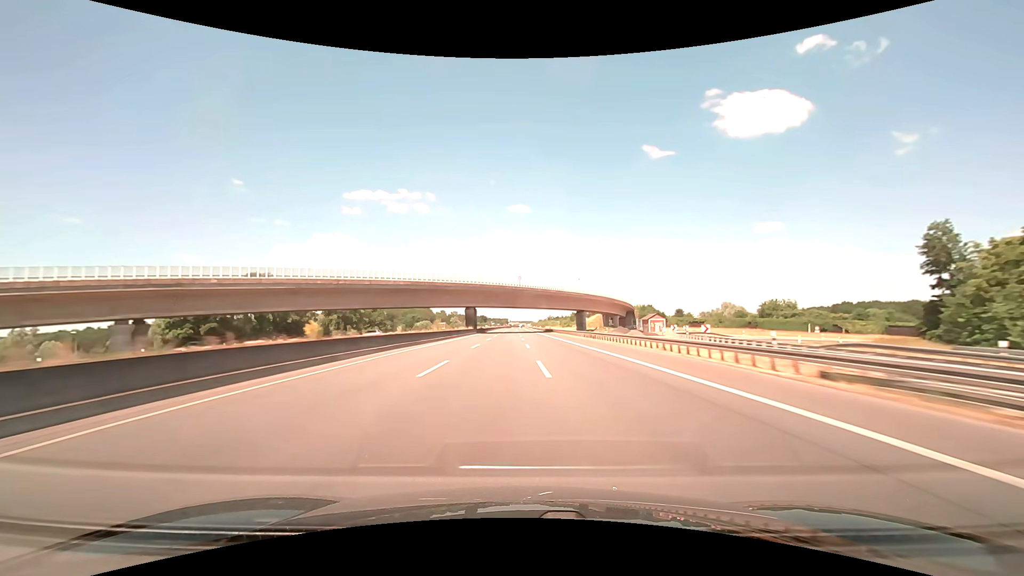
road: motorway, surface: asphalt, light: Day
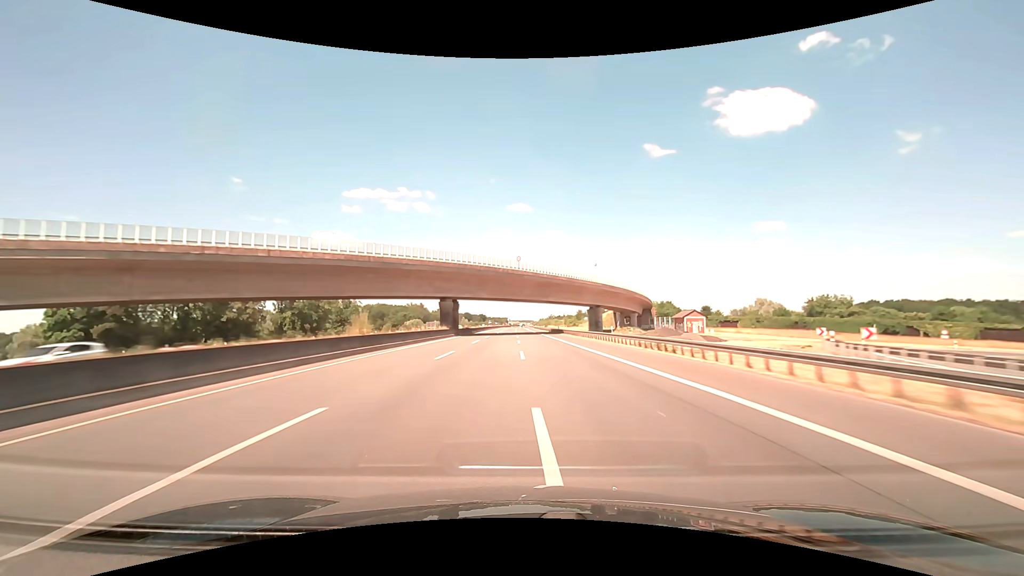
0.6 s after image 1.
(0.0, +28.6) m; 0°
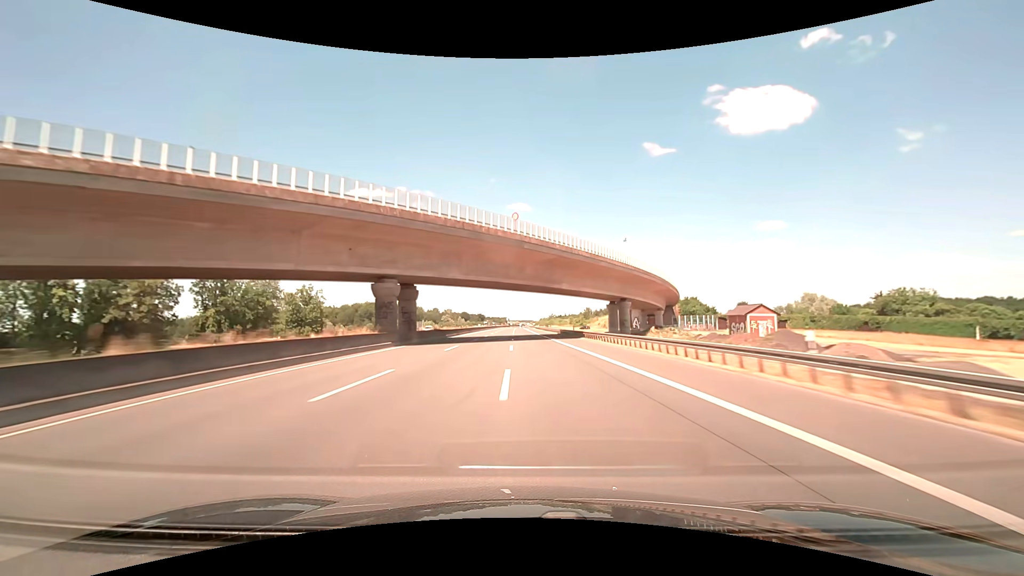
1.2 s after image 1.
(0.0, +28.6) m; 0°
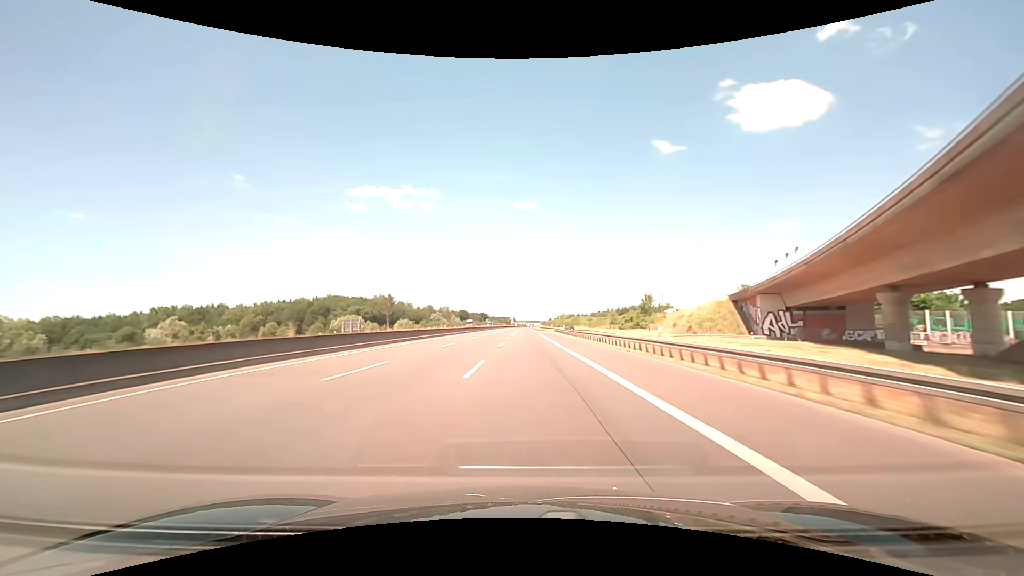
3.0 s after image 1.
(-0.3, +85.7) m; -1°
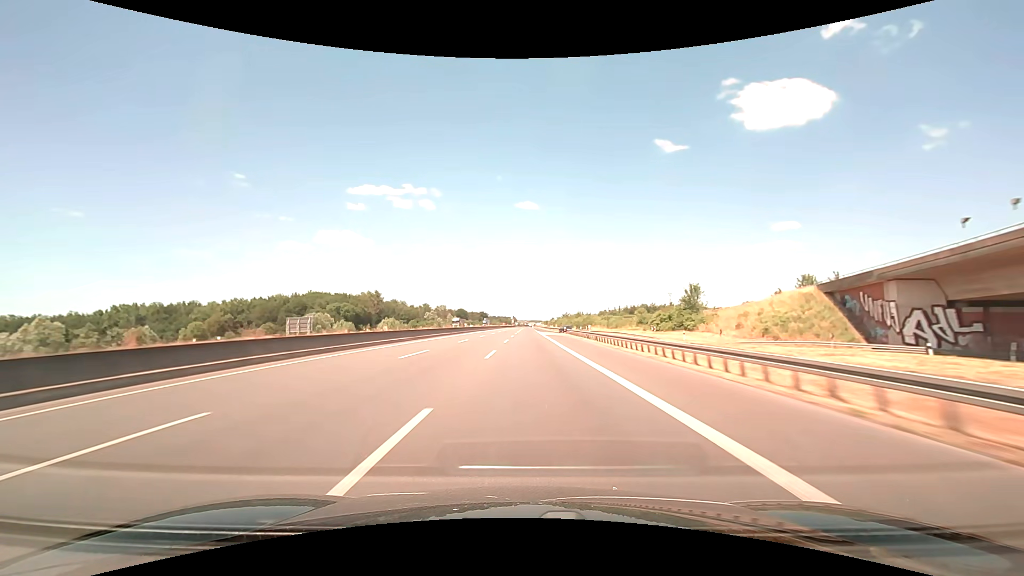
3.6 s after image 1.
(0.0, +28.6) m; 0°
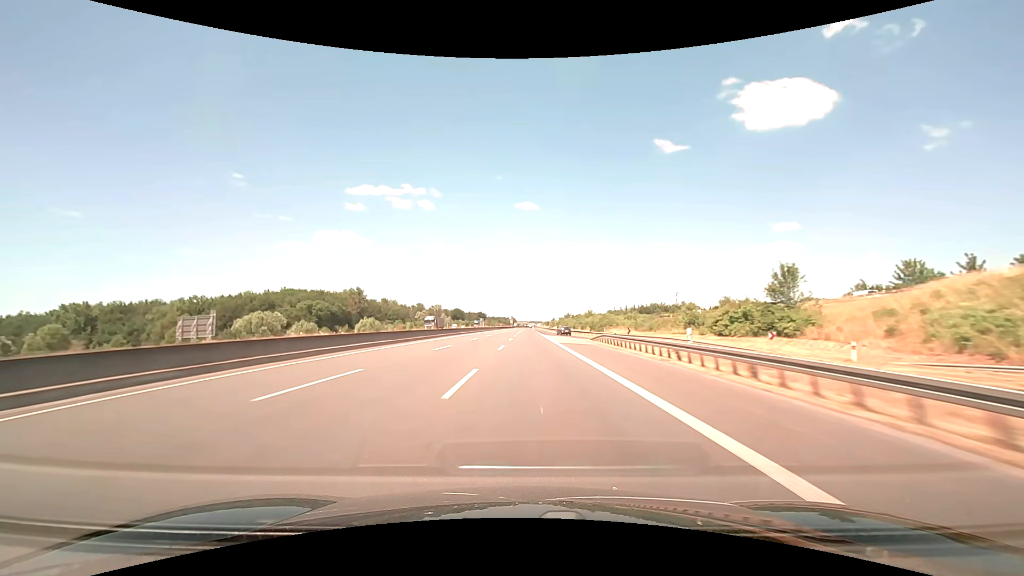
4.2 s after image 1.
(0.0, +28.6) m; 0°
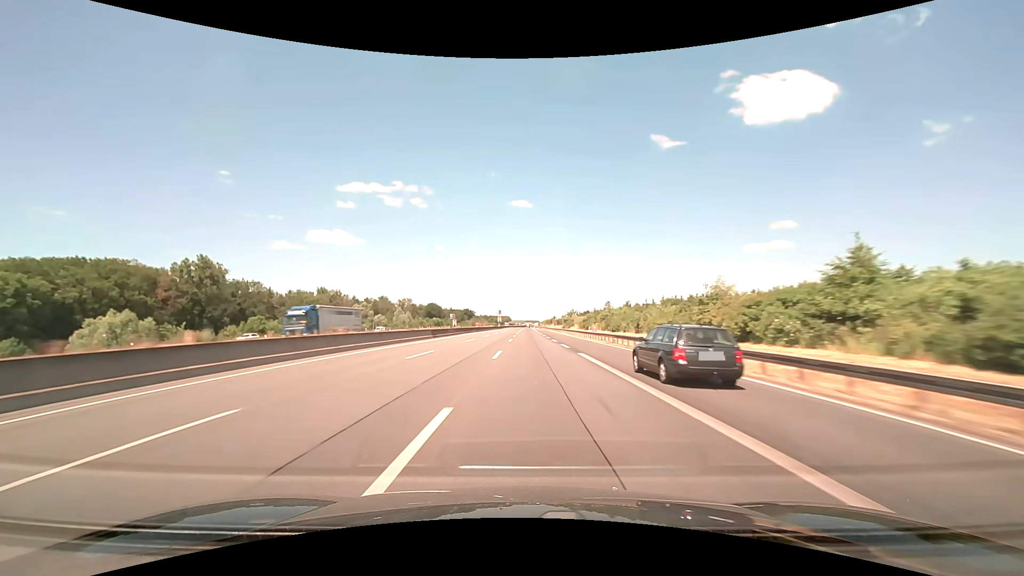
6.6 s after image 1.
(+0.5, +114.3) m; +1°
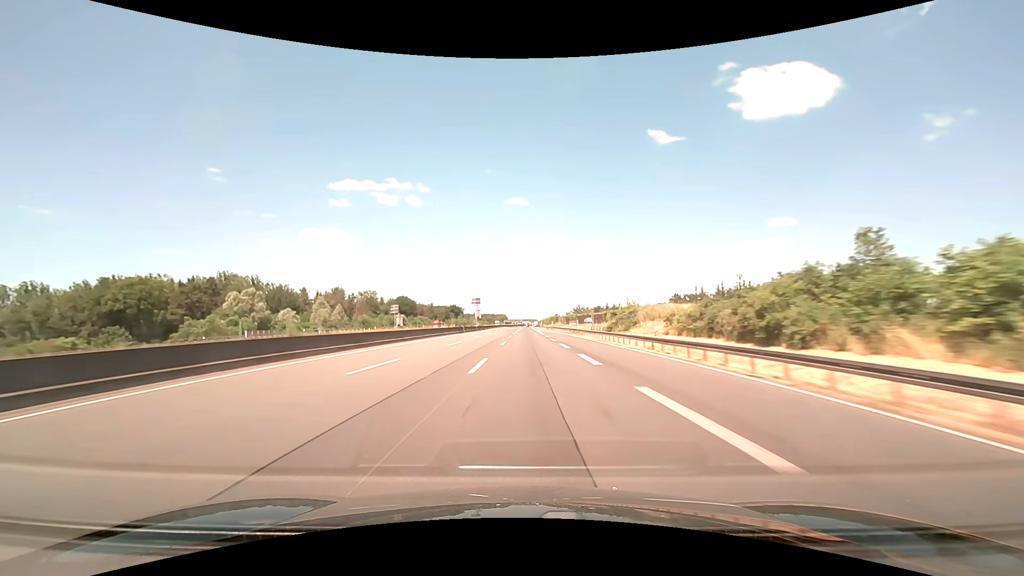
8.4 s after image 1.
(+0.3, +85.7) m; 0°
(0, +10) (0, +20) (0, +30) (0, +40) (0, +50) (0, +60) (0, +70) (0, +80) (0, +90) (0, +100) m
